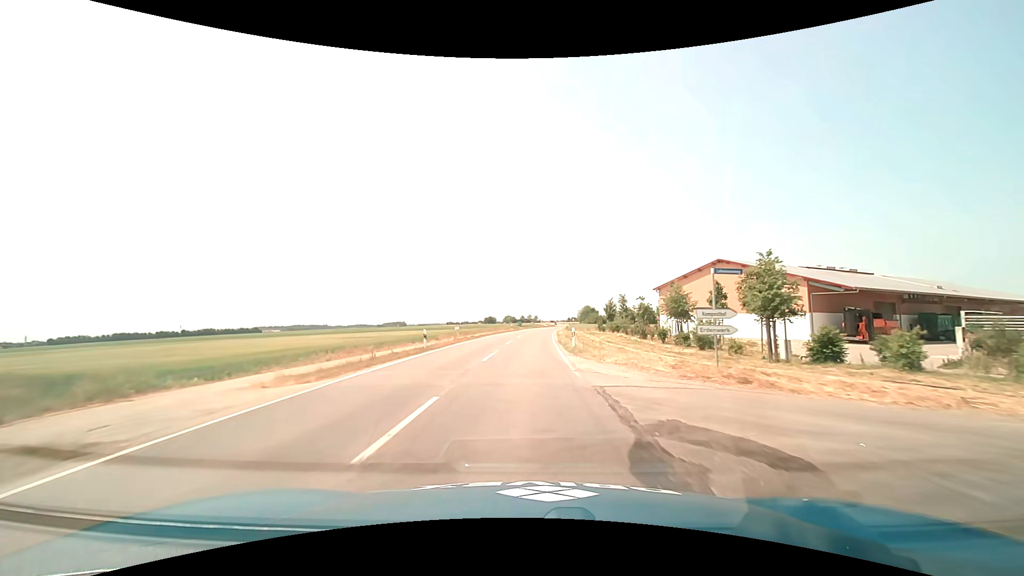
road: tertiary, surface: asphalt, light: Day
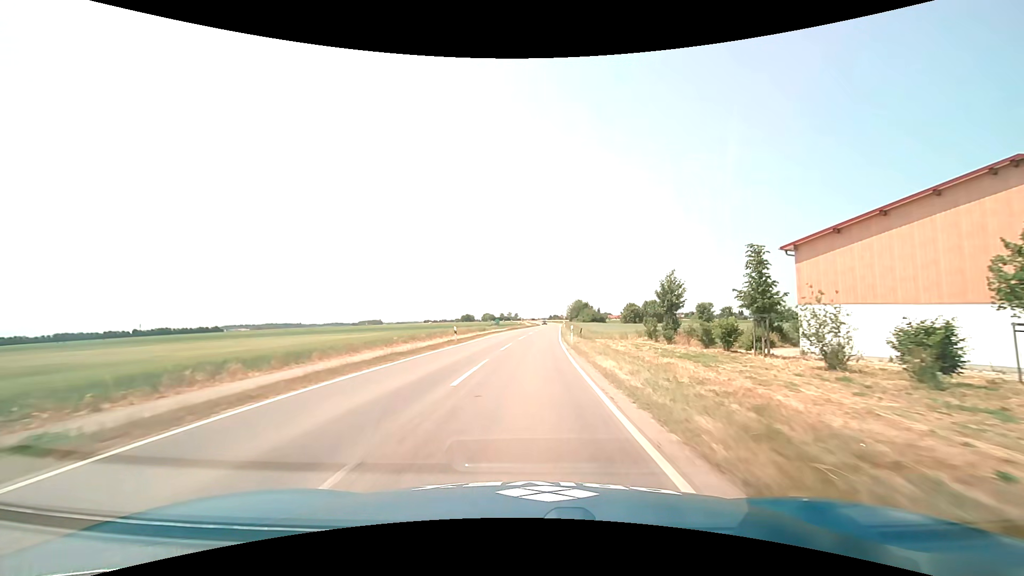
(+0.8, +43.7) m; +2°
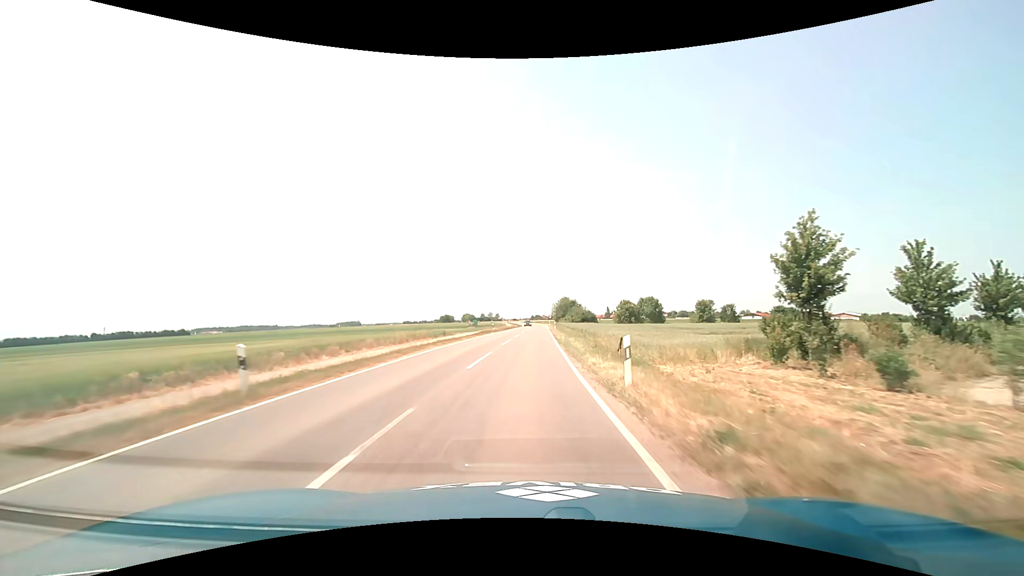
(+0.4, +21.9) m; +2°
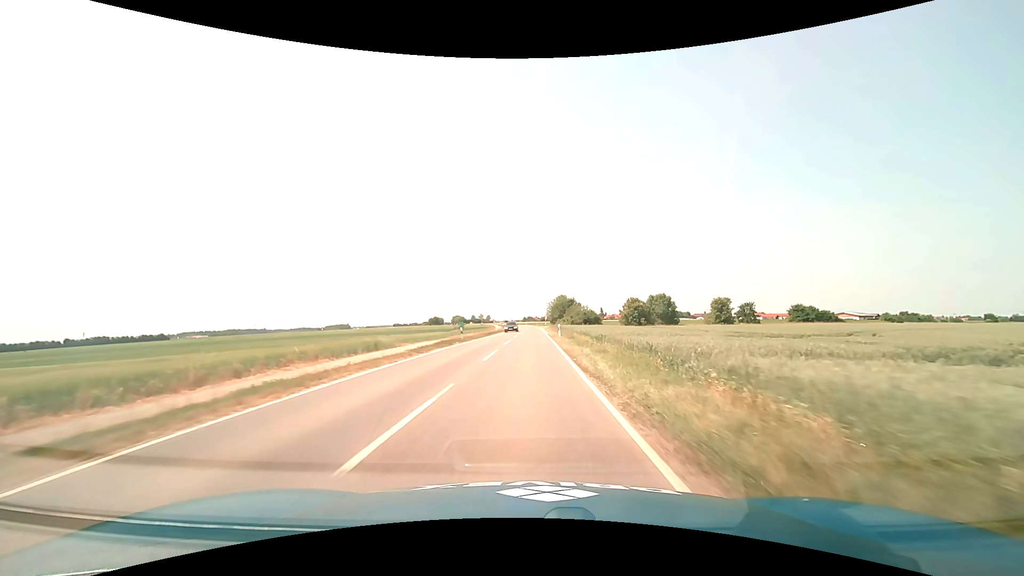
(+0.2, +21.9) m; +1°
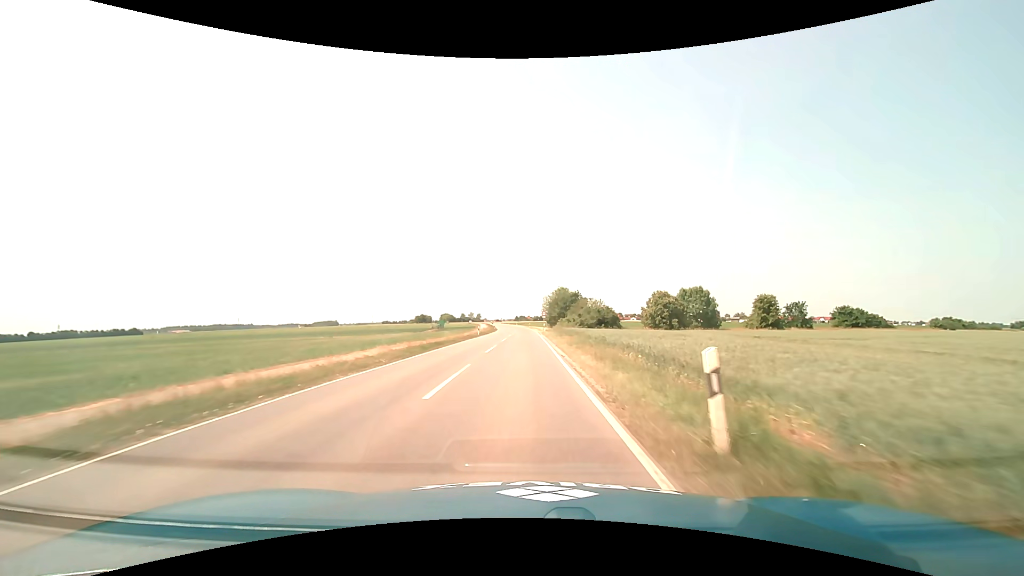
(+0.3, +32.9) m; +1°
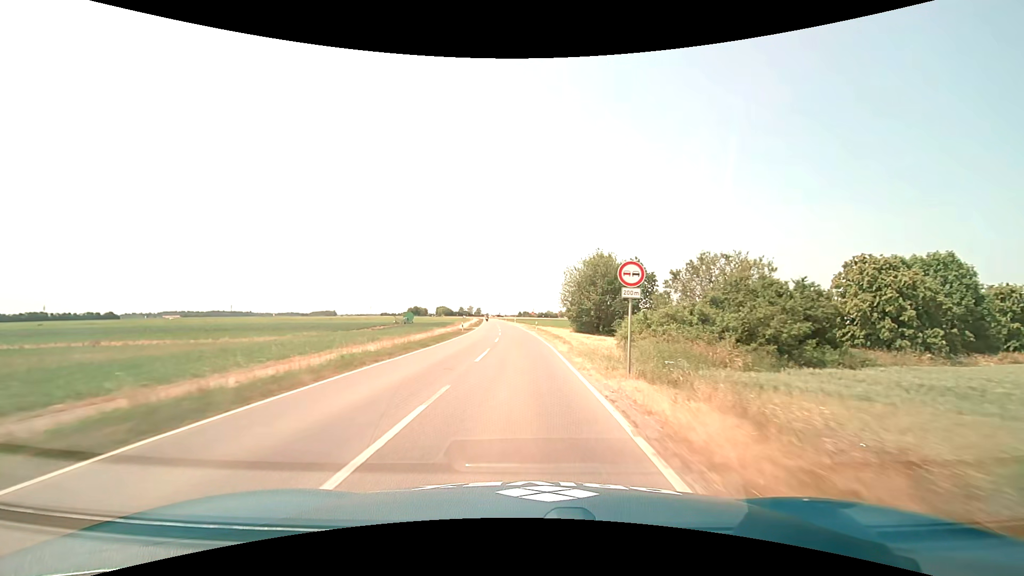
(-0.1, +55.1) m; 0°
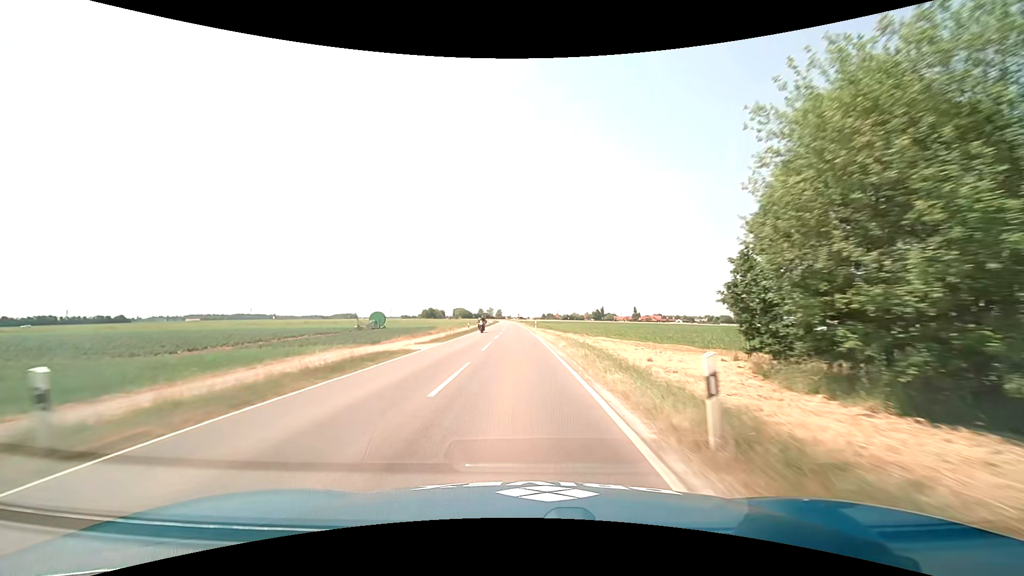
(-0.8, +44.6) m; -3°
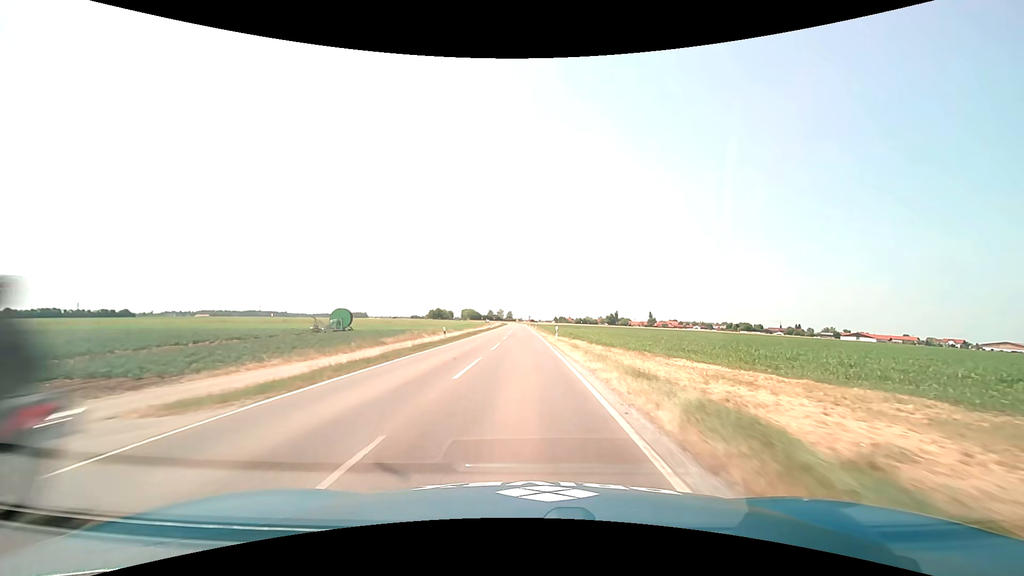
(-0.4, +22.3) m; -1°
(0, +10) (0, +20) (0, +30) (0, +40) (0, +50) (-1, +60) (-1, +70) (-1, +80) (-1, +90) (-1, +100) m
